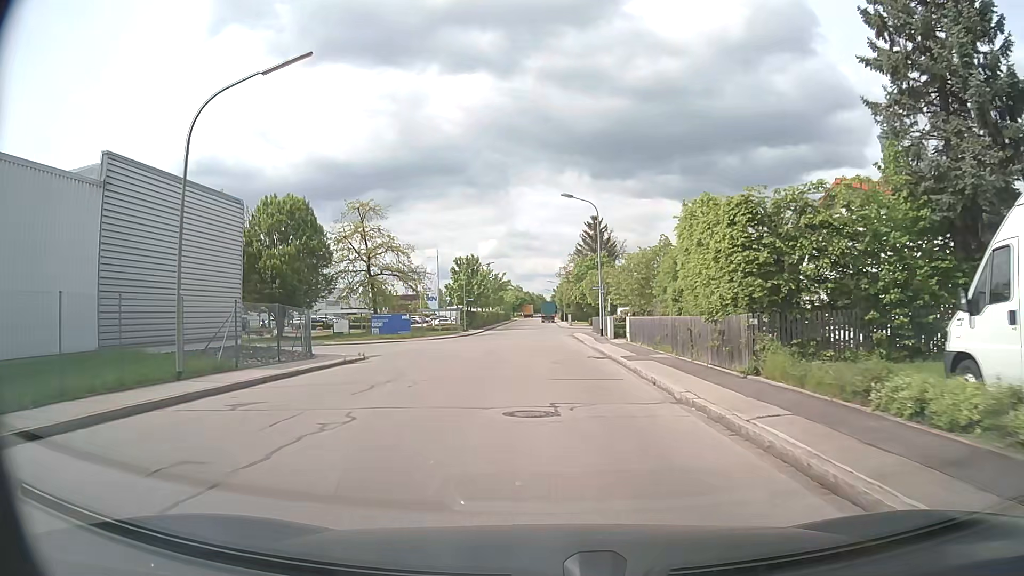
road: residential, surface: asphalt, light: Day
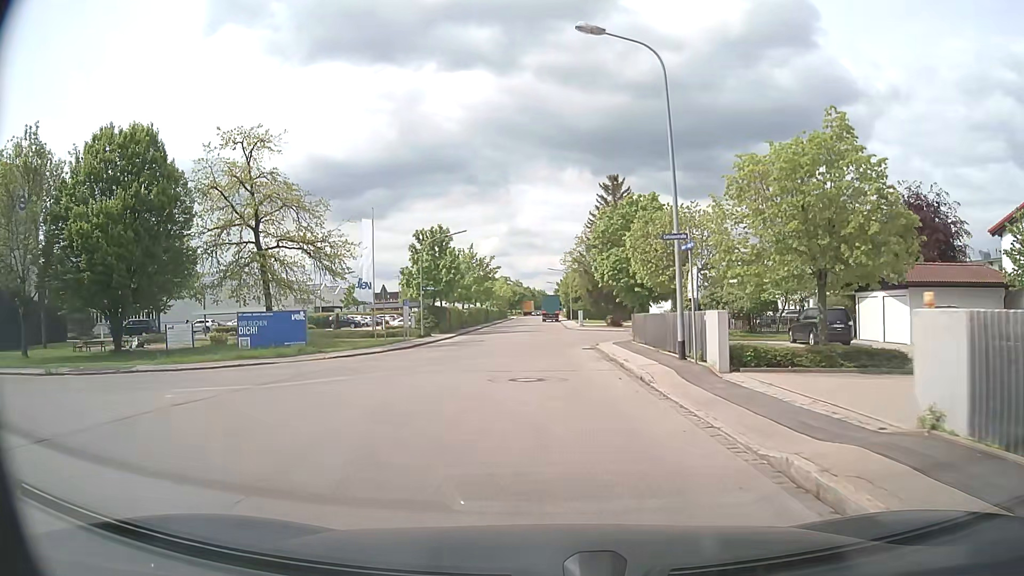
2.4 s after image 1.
(-0.1, +25.2) m; 0°
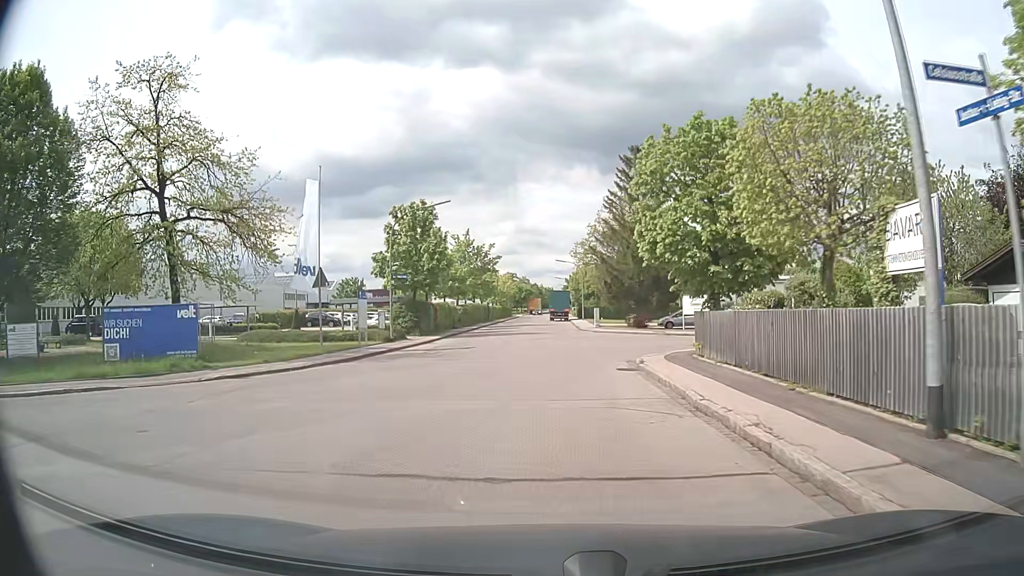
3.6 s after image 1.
(-0.2, +11.3) m; -1°
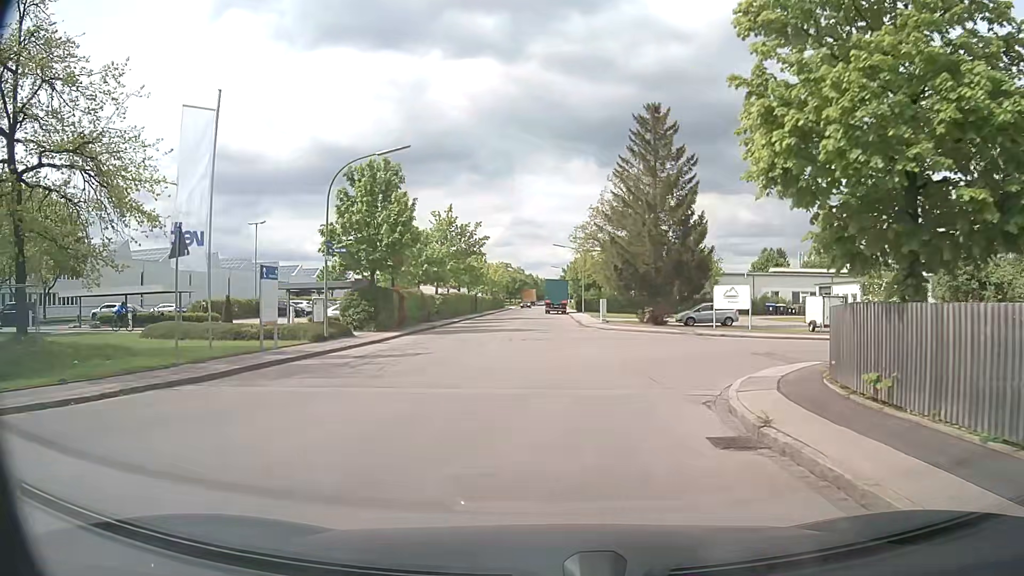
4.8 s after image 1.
(0.0, +9.9) m; 0°
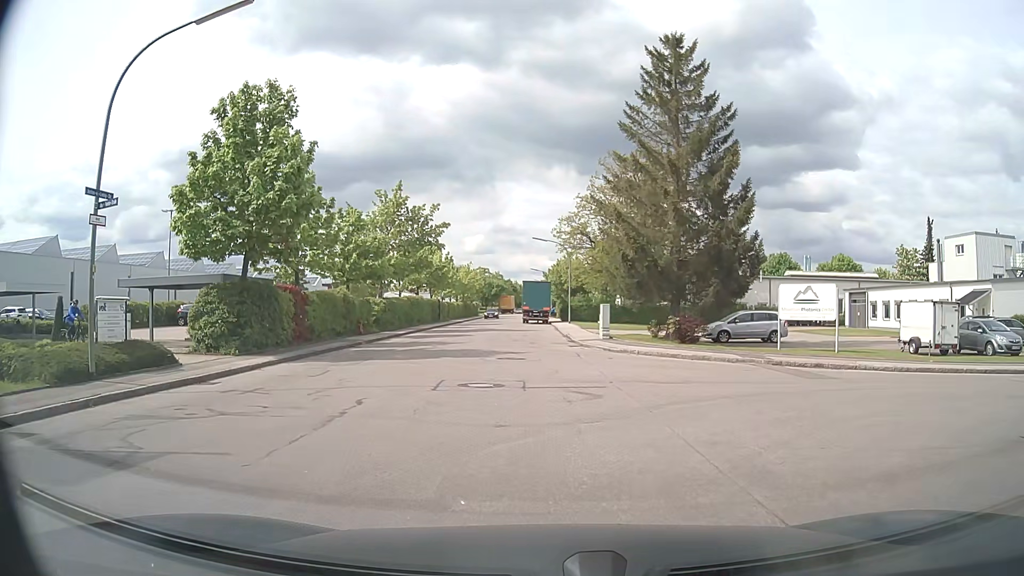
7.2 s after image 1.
(+0.2, +13.1) m; +2°
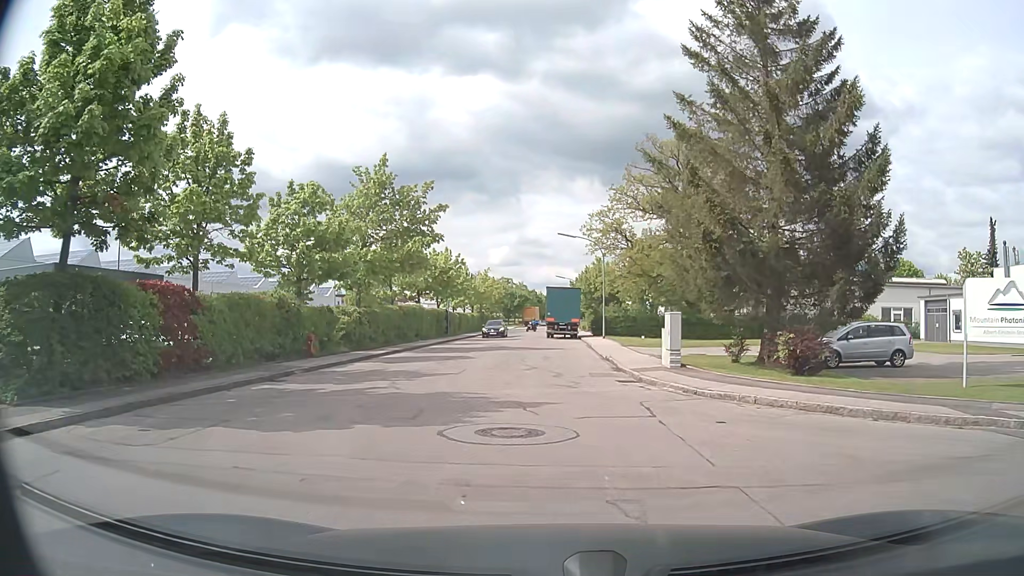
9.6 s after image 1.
(-0.2, +11.1) m; -2°
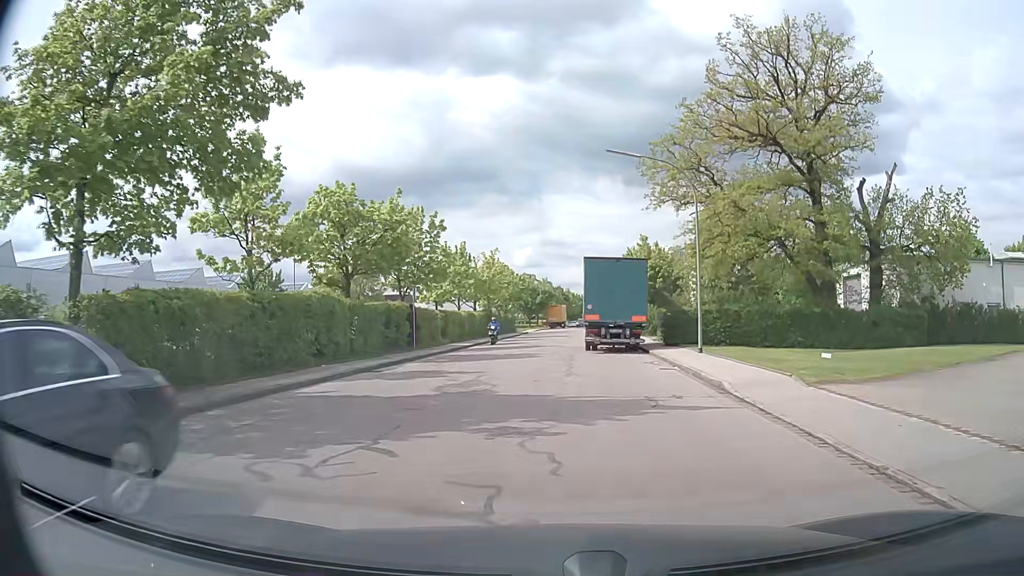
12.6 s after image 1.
(-0.5, +23.5) m; -2°
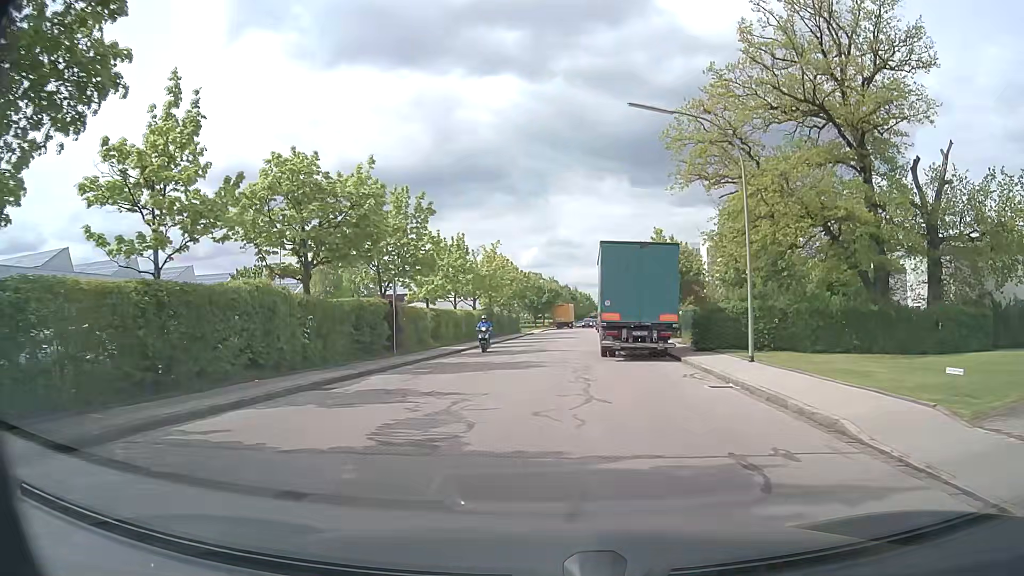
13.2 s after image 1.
(0.0, +5.5) m; -1°
